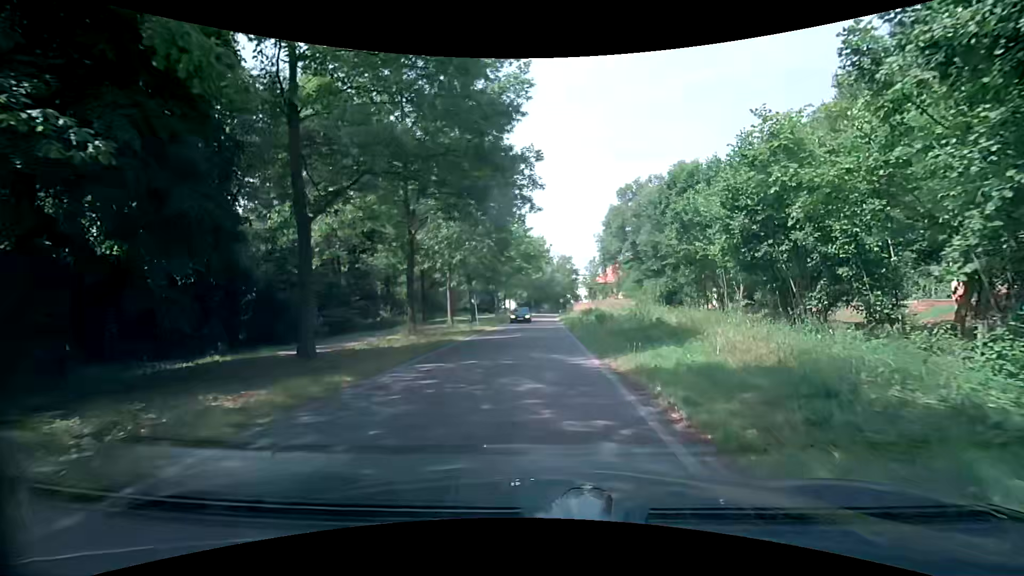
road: tertiary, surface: asphalt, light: Day
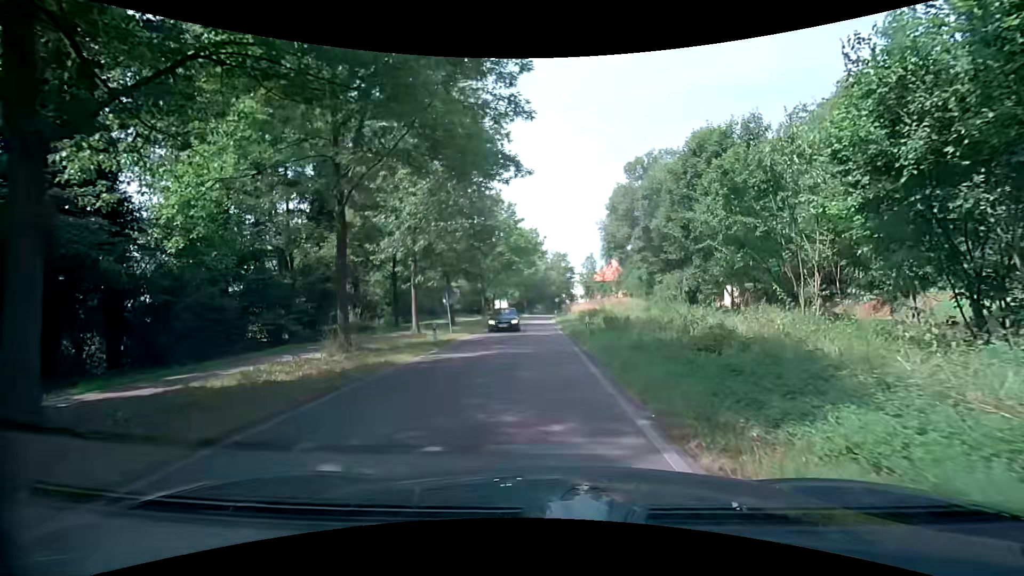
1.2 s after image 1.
(+0.1, +8.0) m; +1°
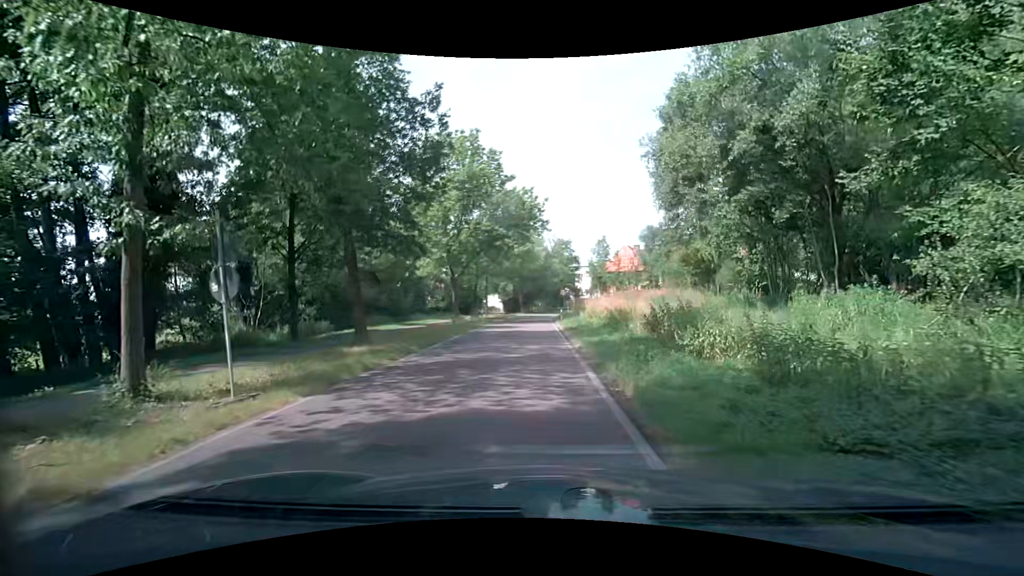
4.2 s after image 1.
(-0.2, +18.9) m; -1°
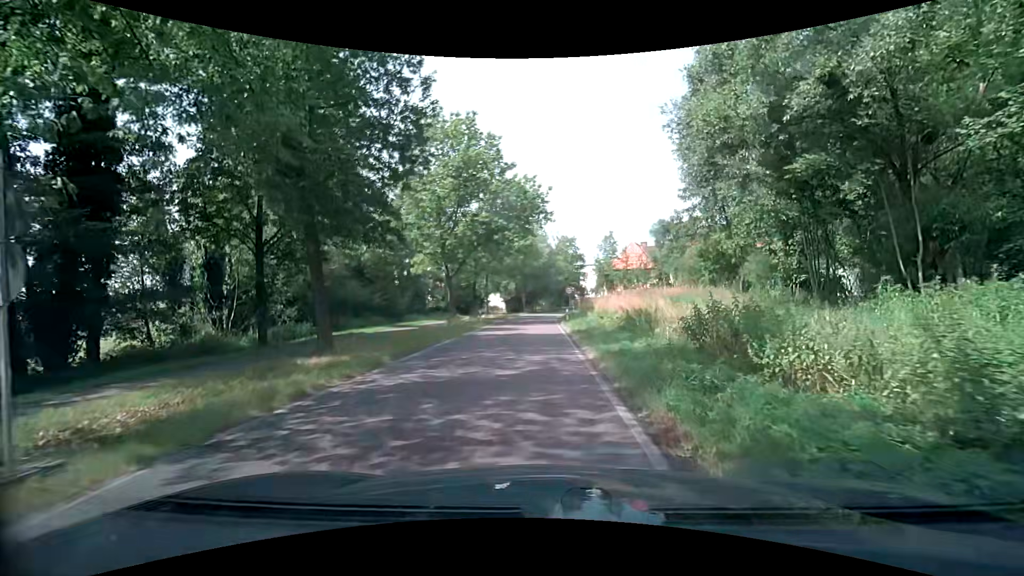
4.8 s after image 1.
(0.0, +3.5) m; 0°
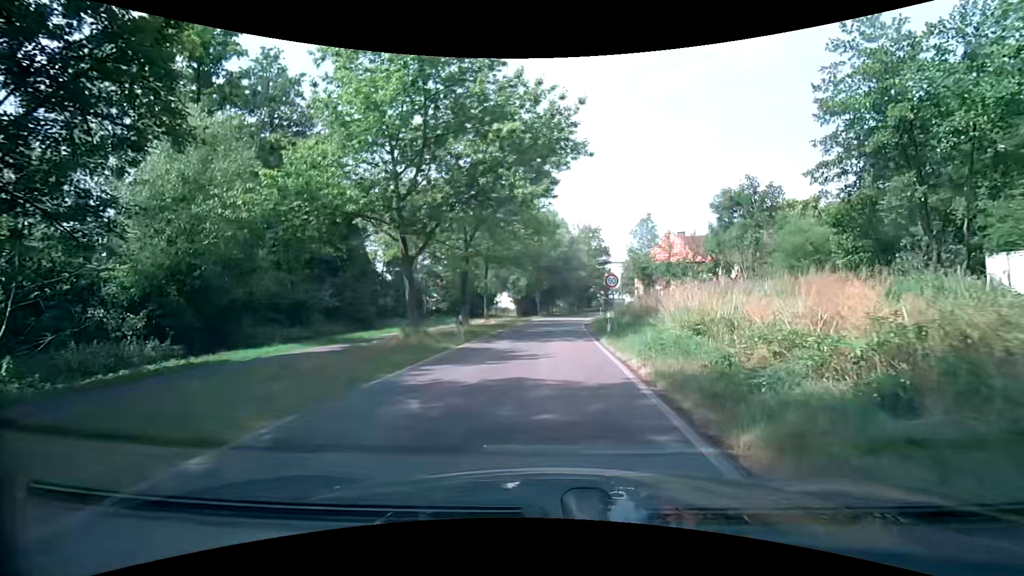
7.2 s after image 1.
(-0.2, +14.9) m; -2°
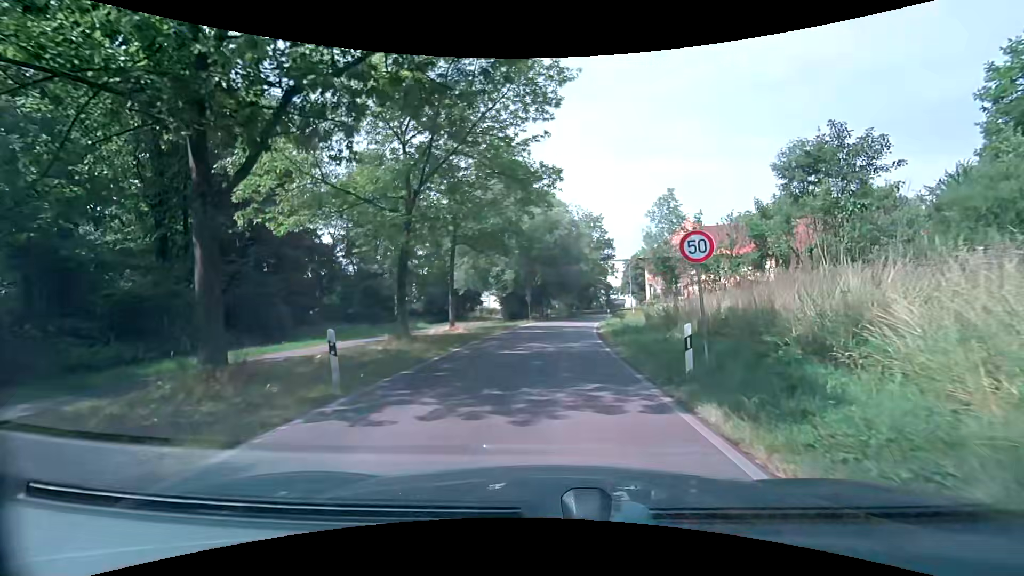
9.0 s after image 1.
(+0.1, +12.7) m; +1°
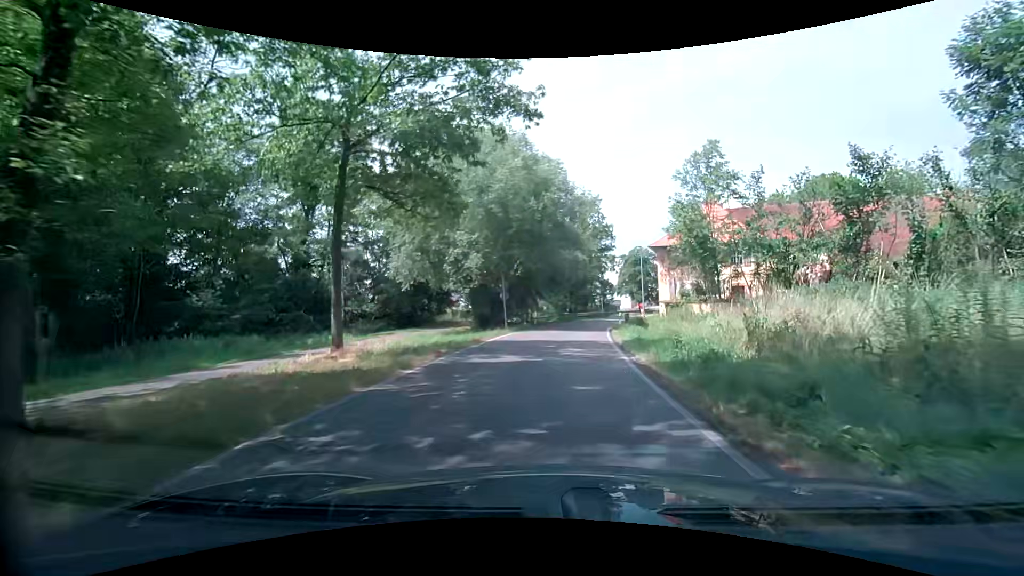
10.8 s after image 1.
(+0.2, +14.0) m; +1°
